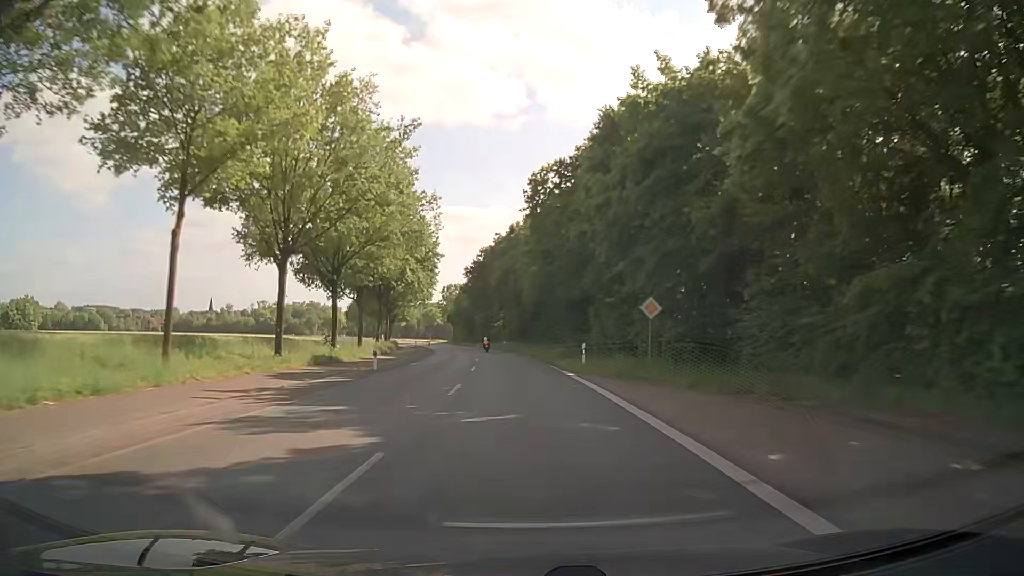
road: secondary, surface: asphalt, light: Day
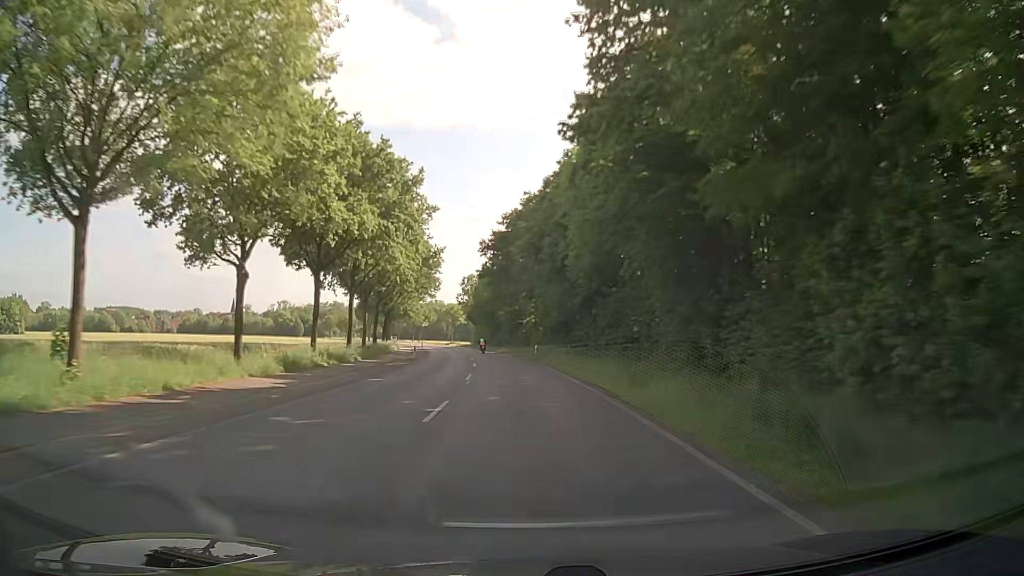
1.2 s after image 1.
(-0.8, +29.3) m; -3°
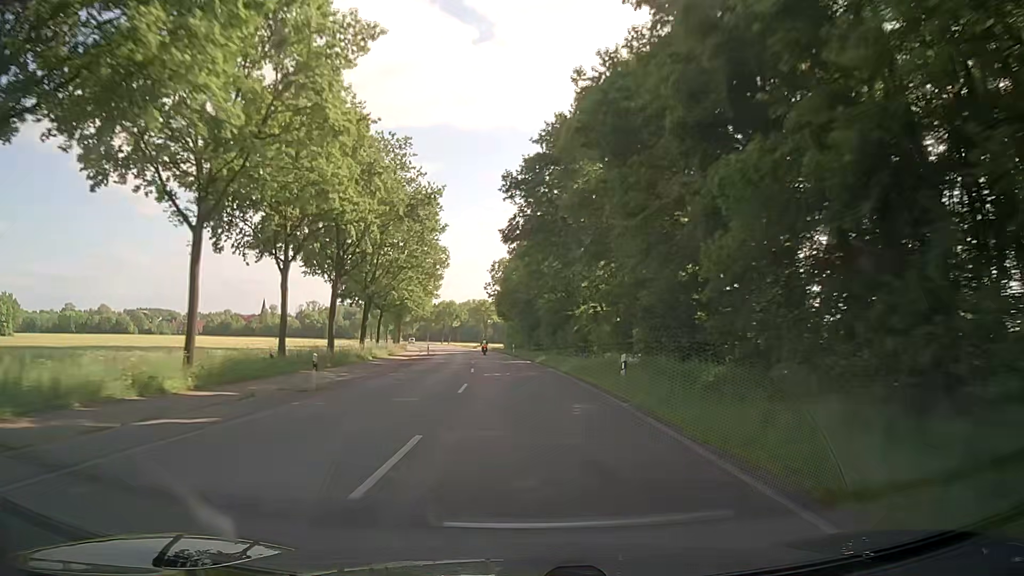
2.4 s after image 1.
(-0.6, +29.8) m; -3°
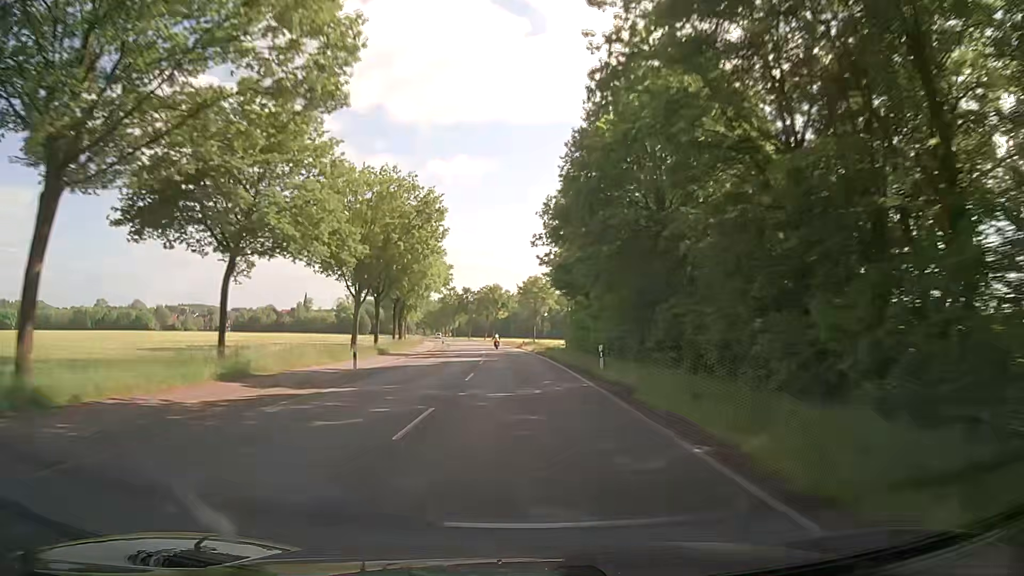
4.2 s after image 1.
(-2.1, +45.6) m; -5°
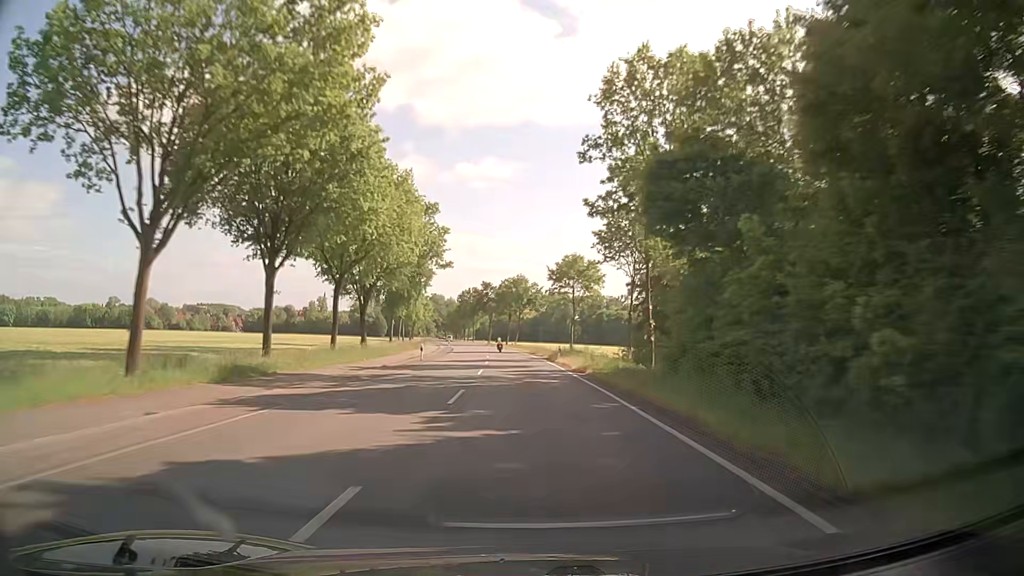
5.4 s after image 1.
(-0.7, +31.0) m; -3°
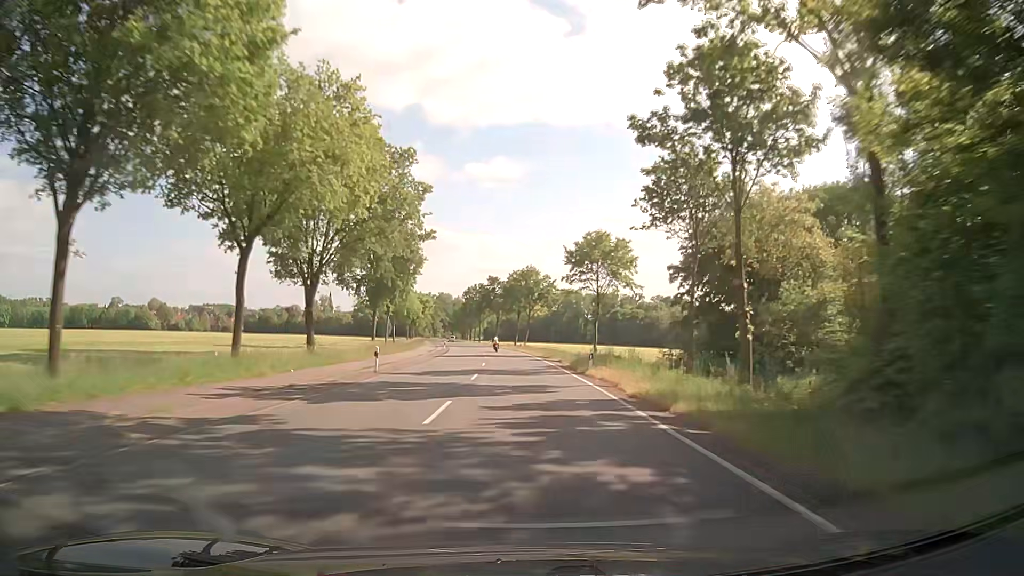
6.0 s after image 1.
(0.0, +15.7) m; 0°
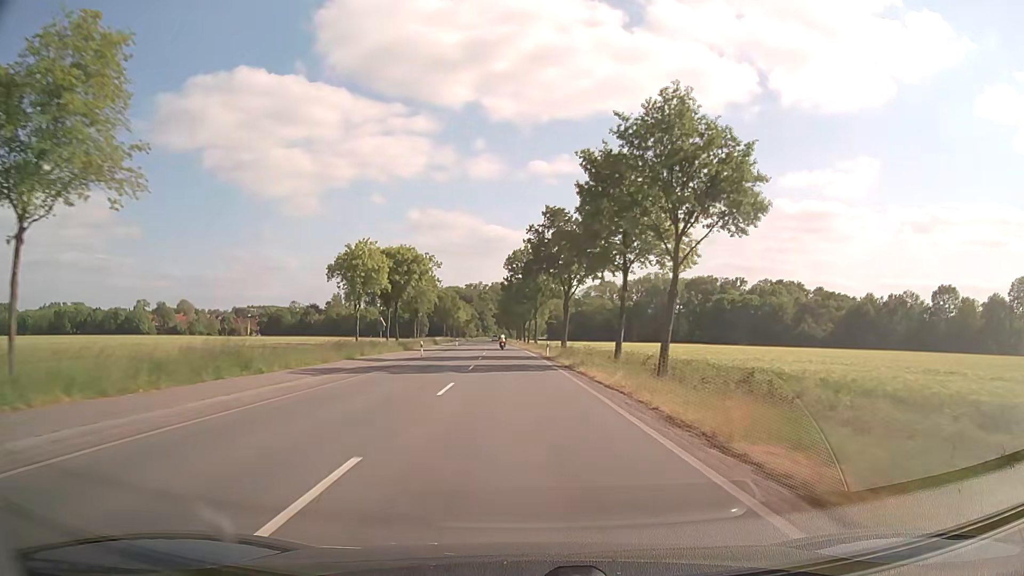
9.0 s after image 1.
(-4.1, +80.2) m; -6°
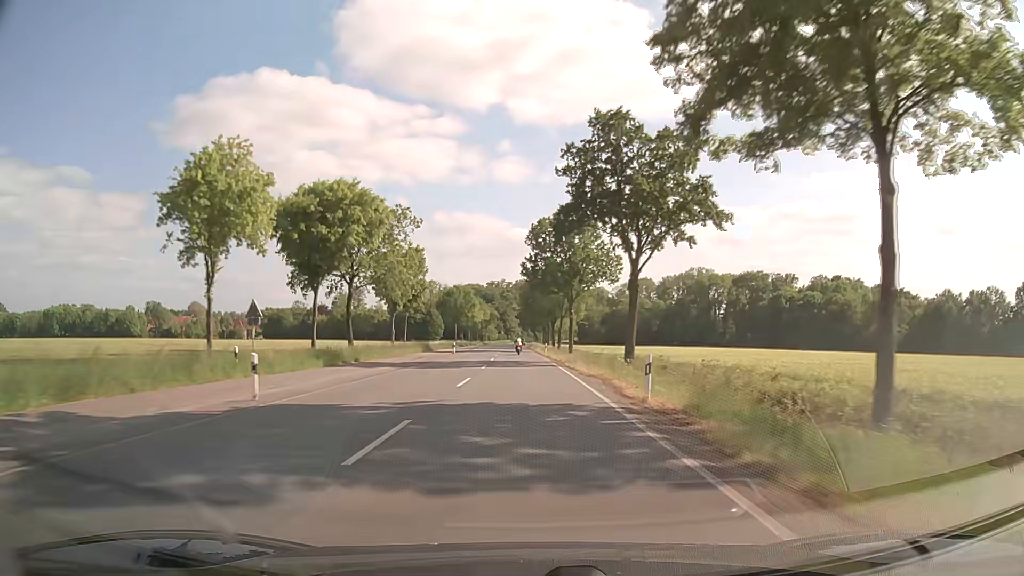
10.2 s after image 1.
(-0.7, +32.8) m; -2°
(0, +10) (0, +20) (0, +30) (0, +40) (-1, +50) (-1, +60) (-1, +70) (-1, +80) (-2, +90) (-2, +100) m
